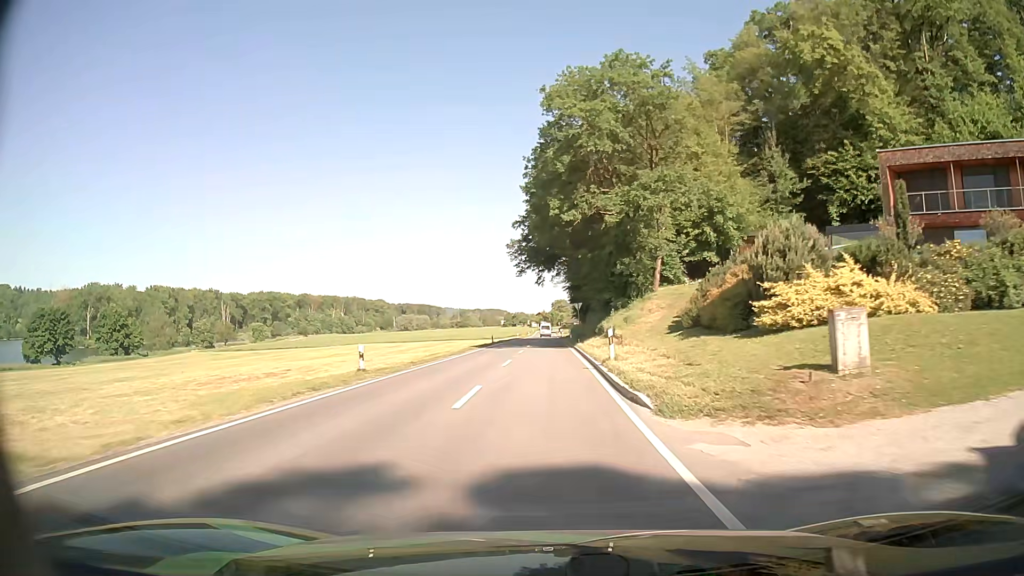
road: secondary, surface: asphalt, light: Day
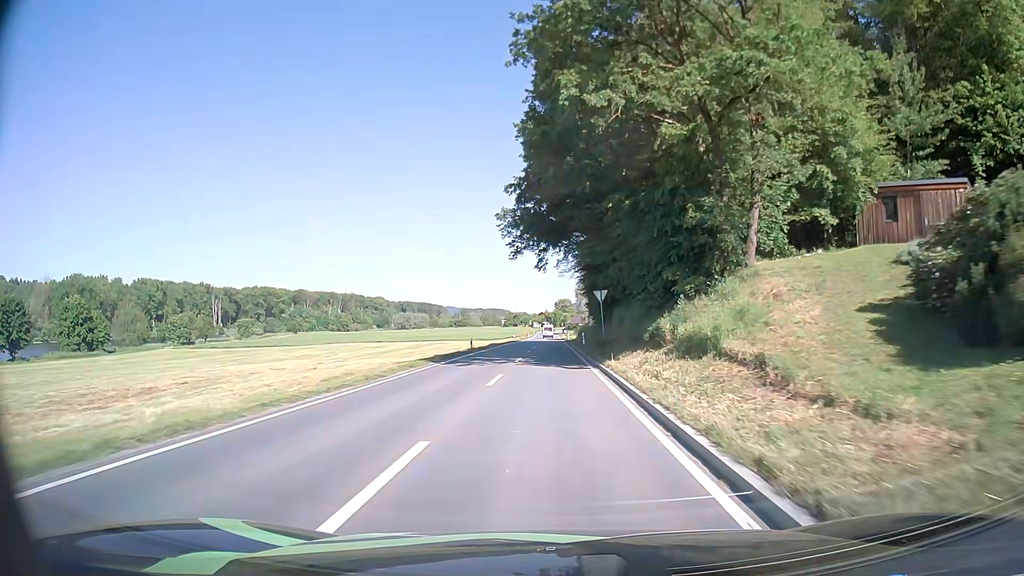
(0.0, +19.2) m; 0°
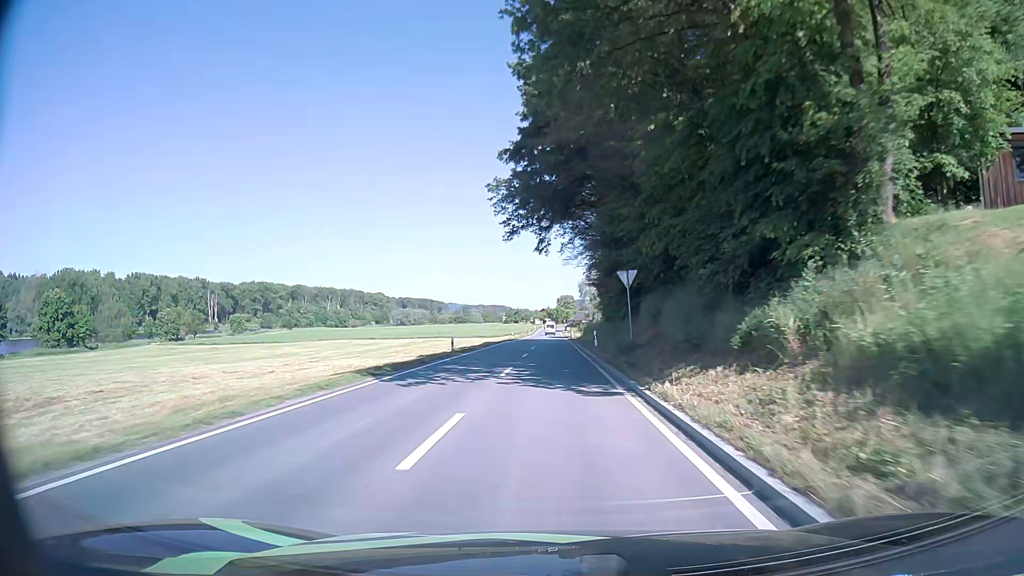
(0.0, +9.6) m; 0°
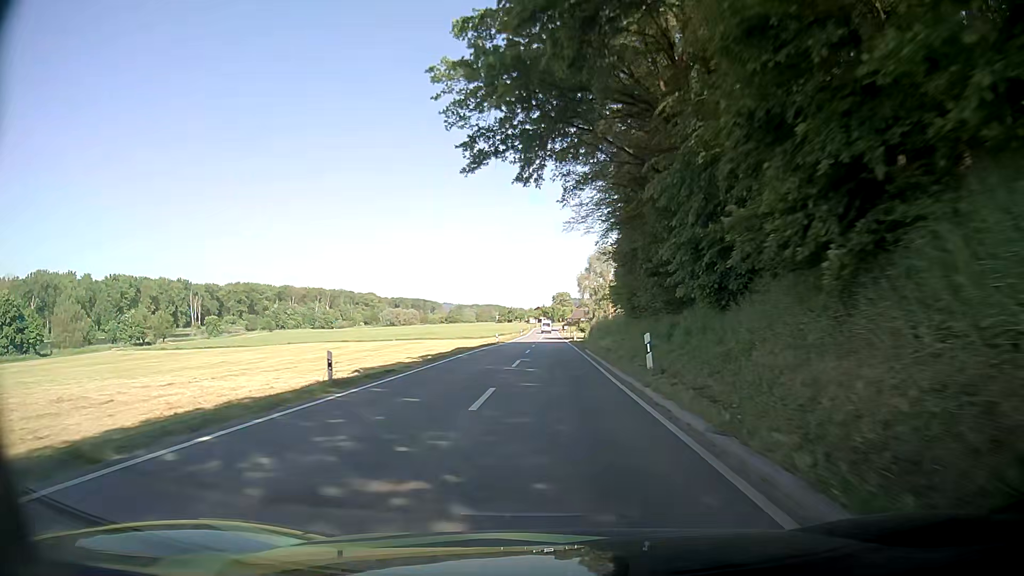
(0.0, +19.4) m; 0°
